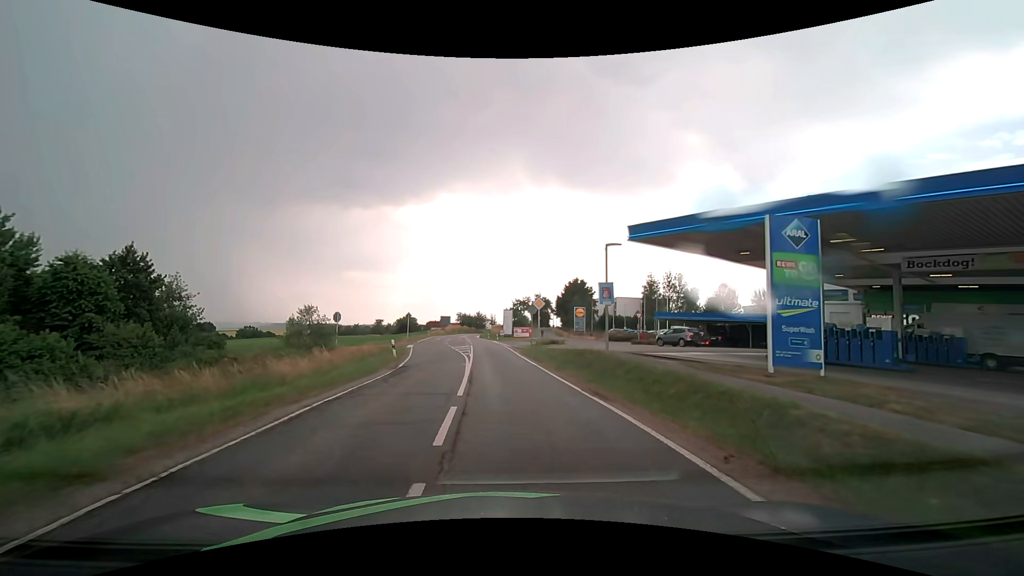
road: secondary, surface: asphalt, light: Day
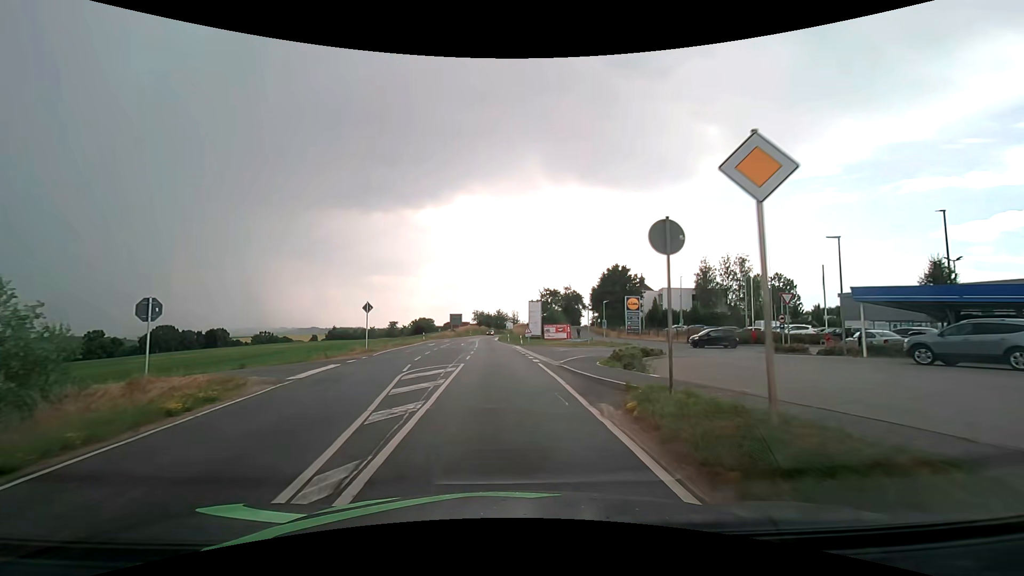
(-0.5, +25.9) m; -3°
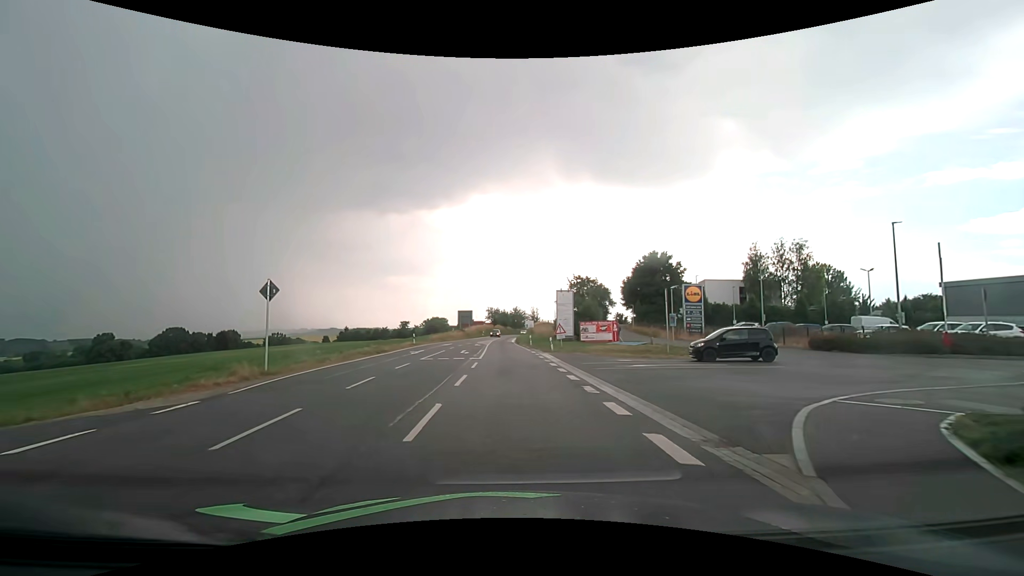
(-0.2, +16.9) m; -1°
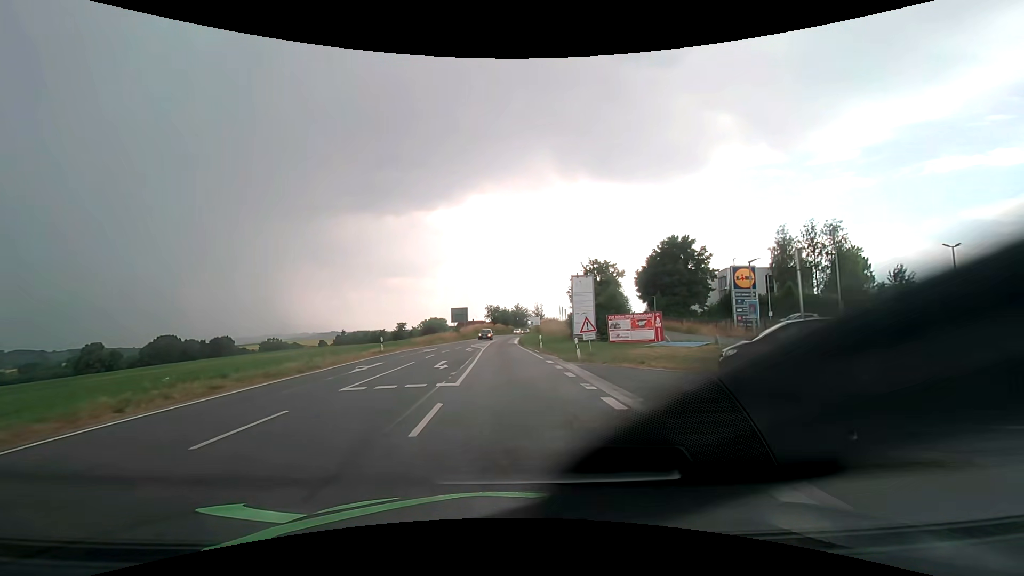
(0.0, +11.9) m; 0°
